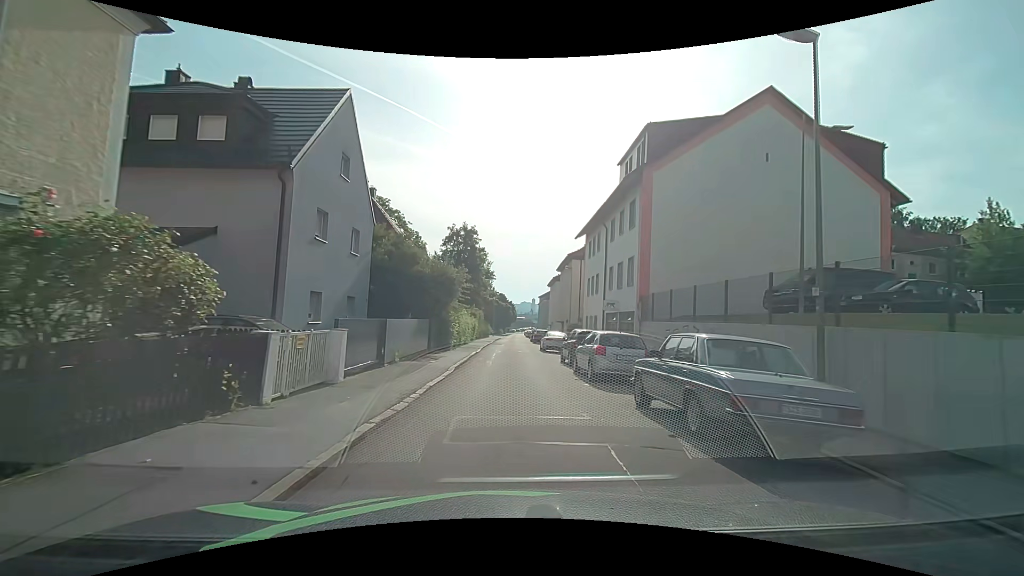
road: residential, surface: asphalt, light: Day
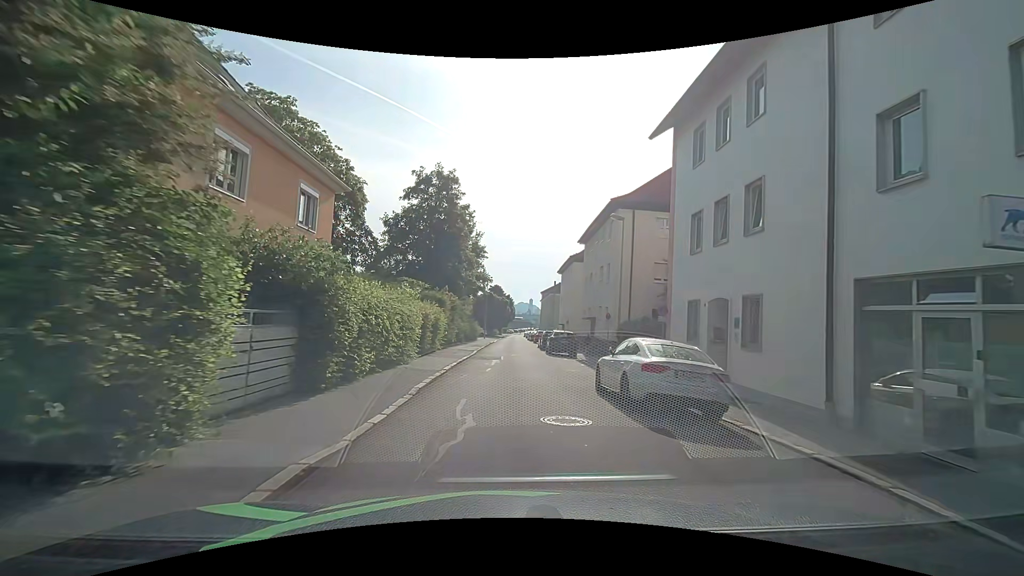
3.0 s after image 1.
(0.0, +23.7) m; 0°
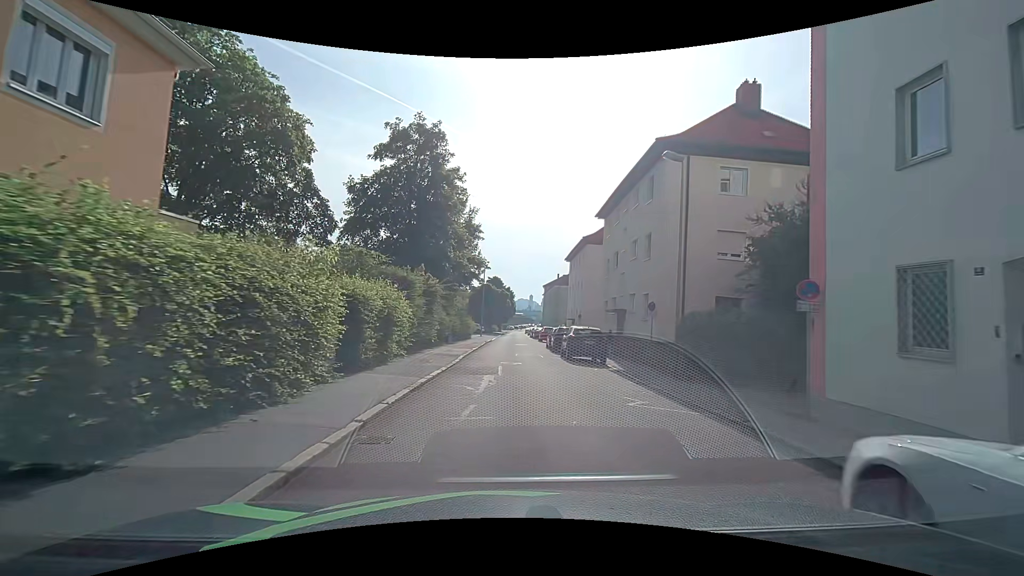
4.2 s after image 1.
(0.0, +9.4) m; 0°
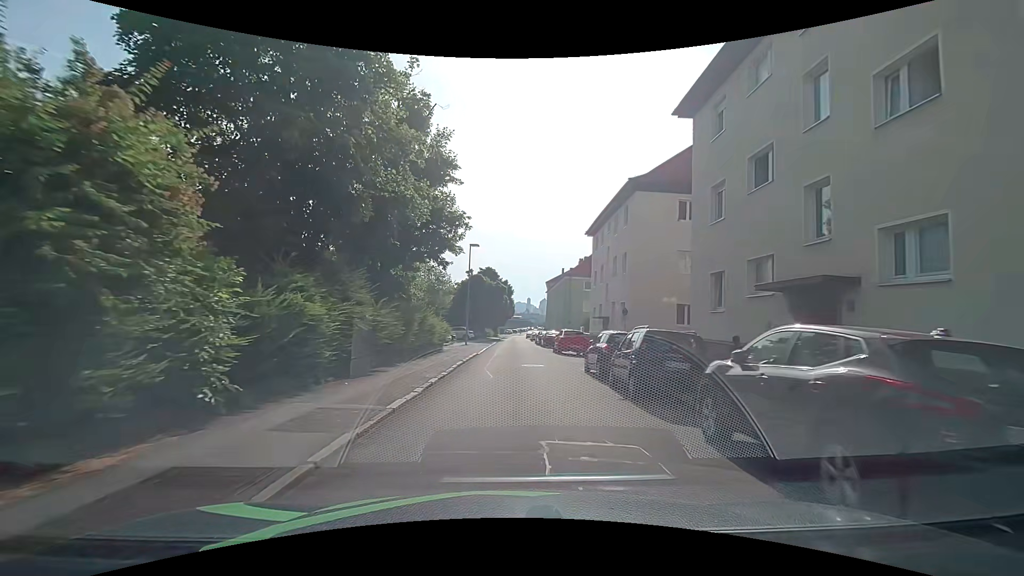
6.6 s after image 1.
(0.0, +18.7) m; 0°
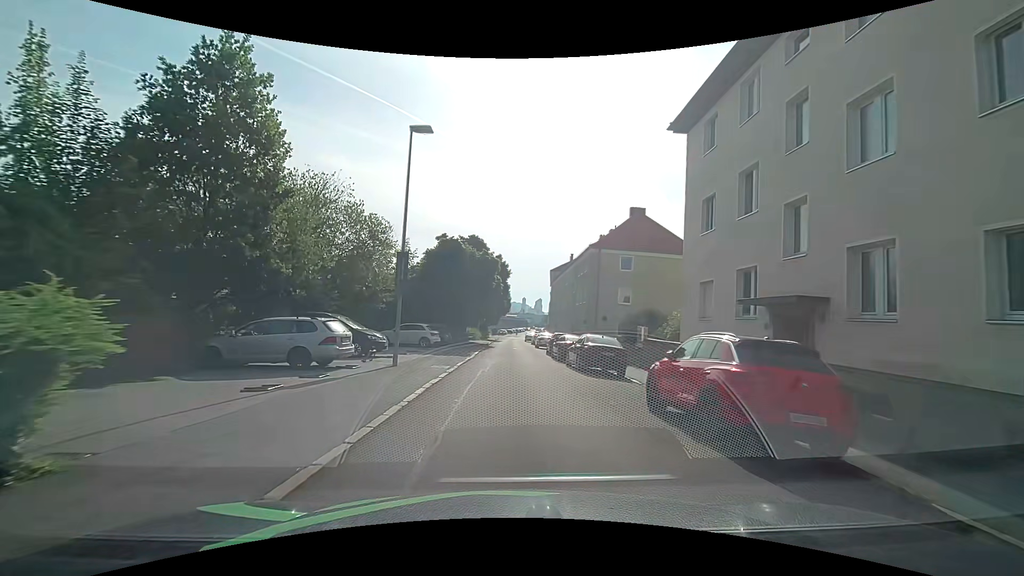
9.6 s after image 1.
(+0.3, +23.7) m; +1°
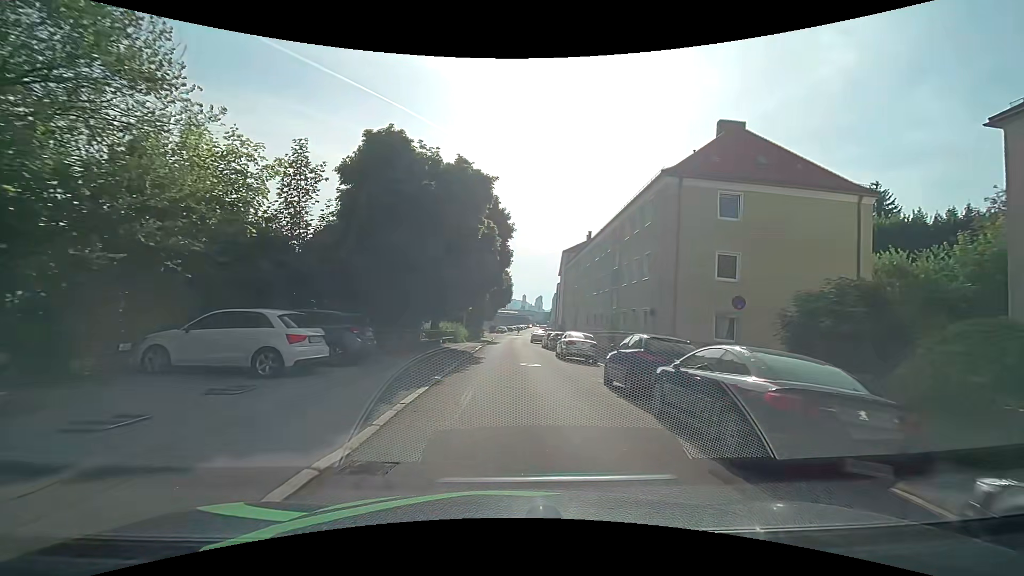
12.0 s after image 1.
(0.0, +19.6) m; 0°
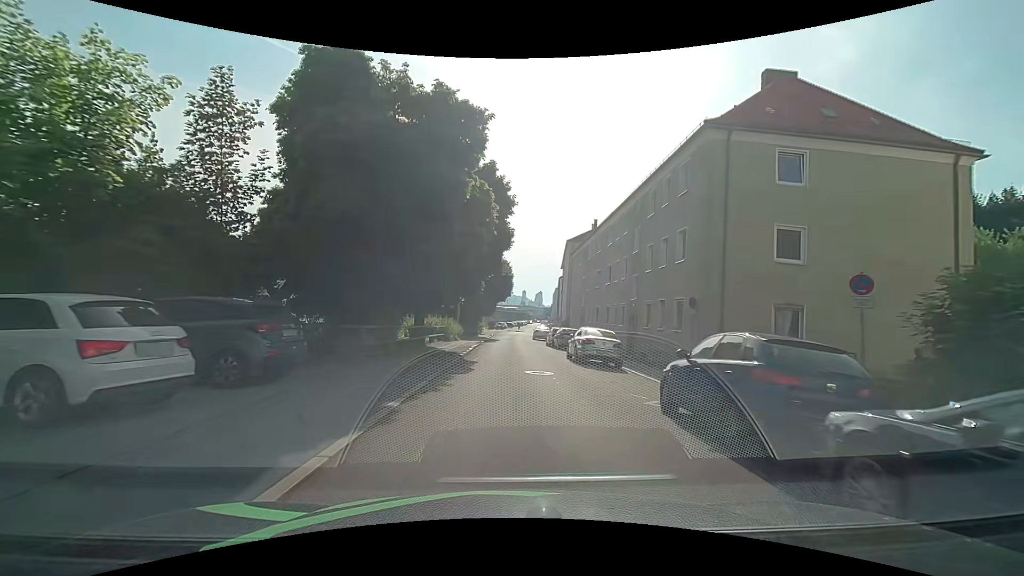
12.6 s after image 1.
(0.0, +5.0) m; -1°
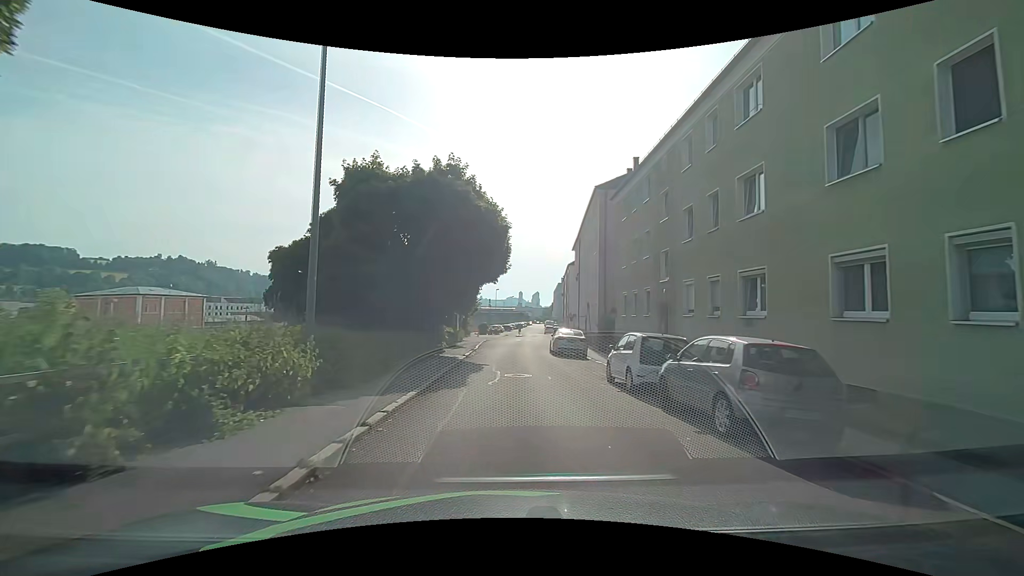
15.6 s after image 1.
(+0.6, +25.2) m; +1°
(0, +10) (0, +20) (0, +30) (+1, +40) (+2, +50) (+3, +60) (+4, +70) (+4, +80) (+4, +90) (+5, +100) m
